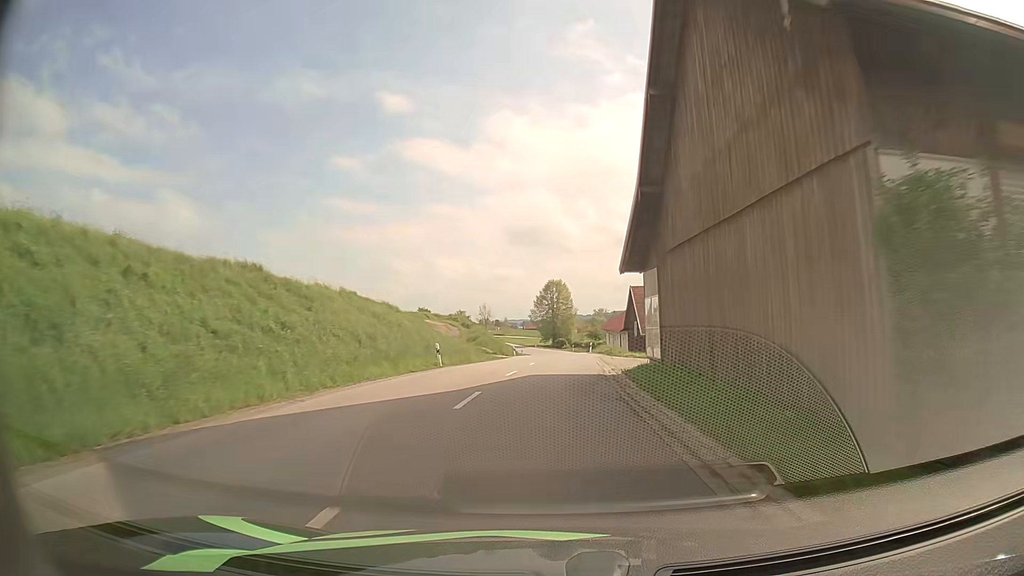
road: secondary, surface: asphalt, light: Day
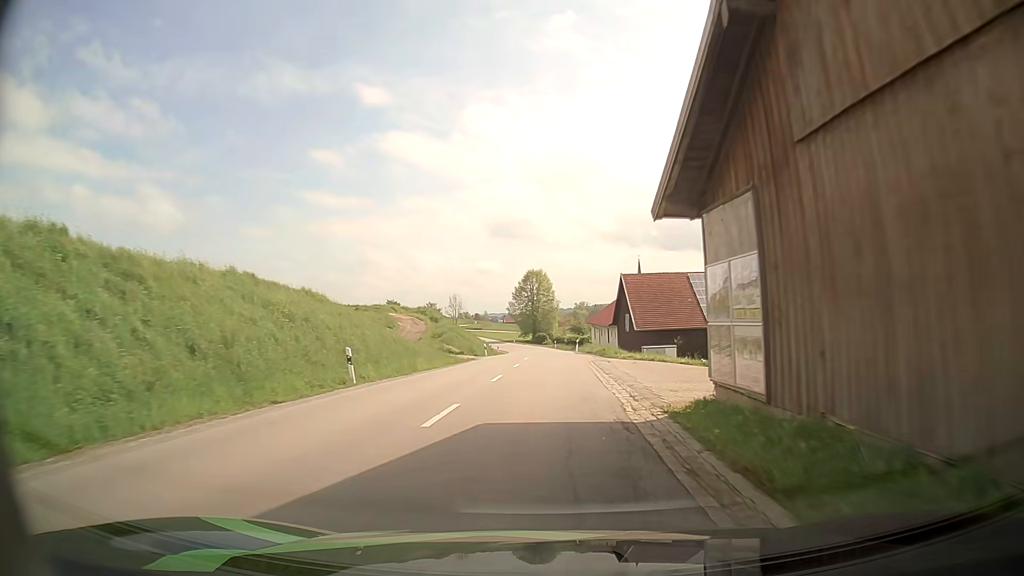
(+0.2, +10.7) m; +2°
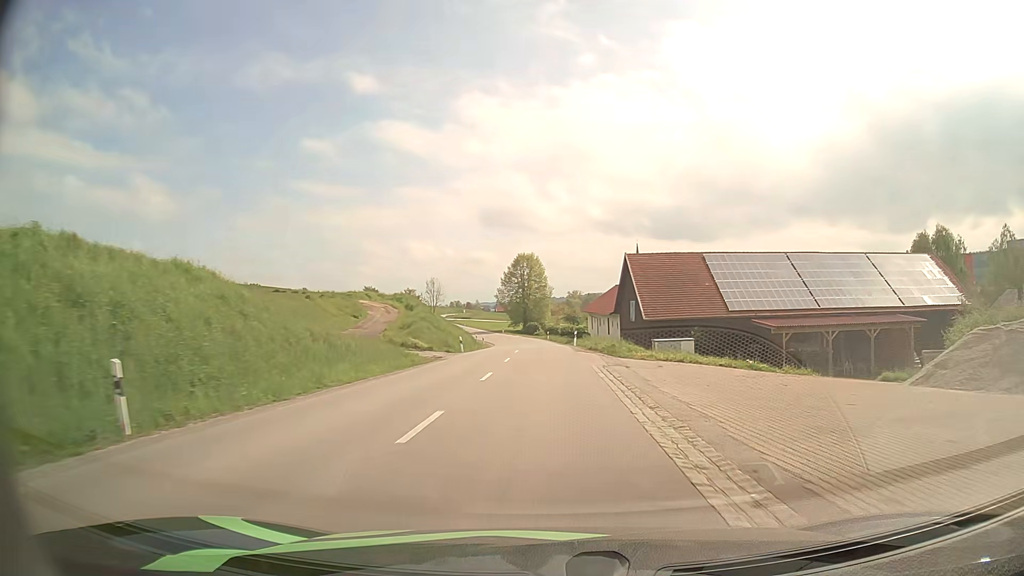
(+0.1, +10.6) m; +1°
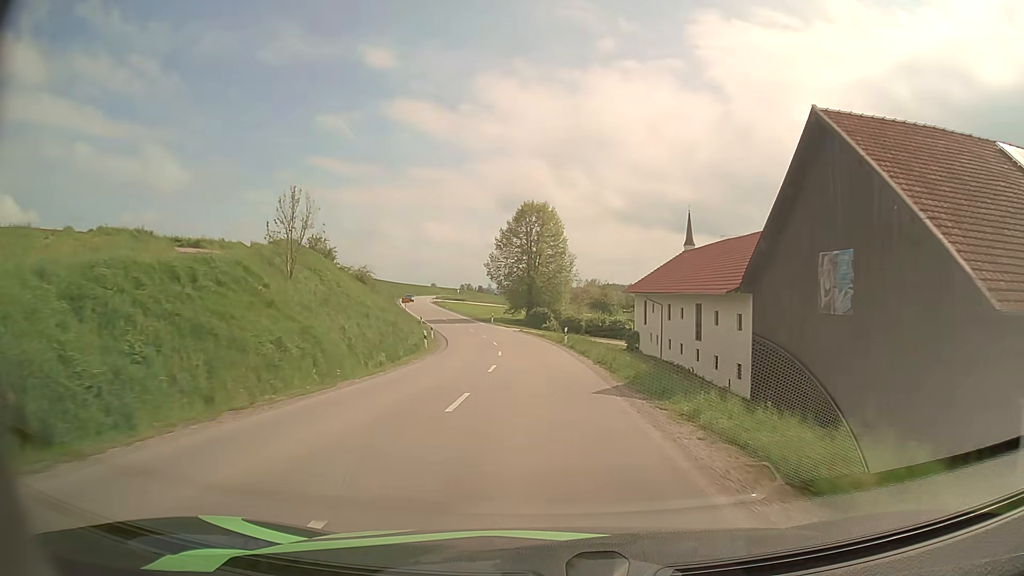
(-0.1, +42.4) m; -1°
(0, +10) (0, +20) (-1, +30) (-2, +40) (-3, +50) (-5, +60) (-8, +69) (-11, +79) (-13, +88) (-16, +98) m
